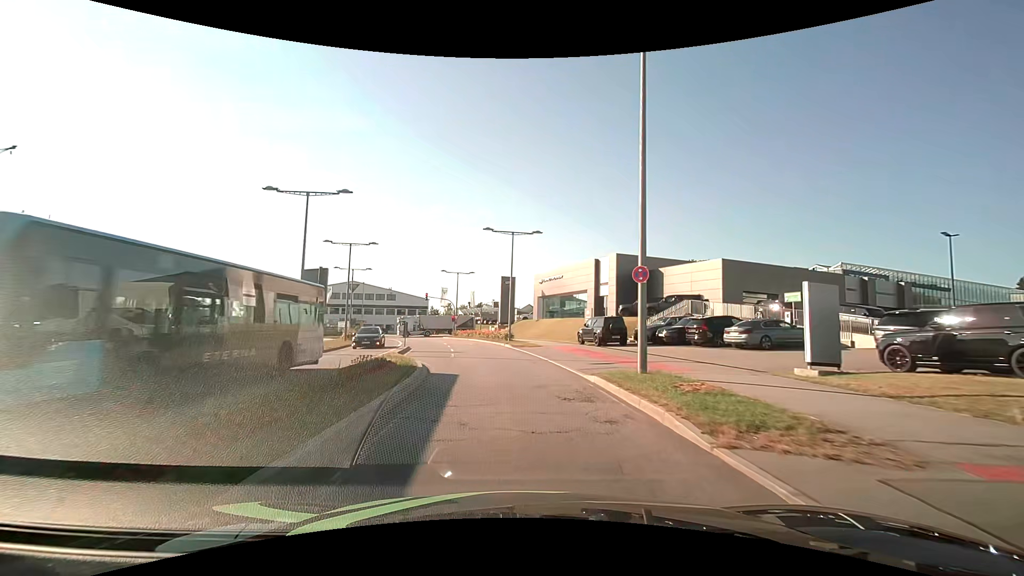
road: secondary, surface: asphalt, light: Day
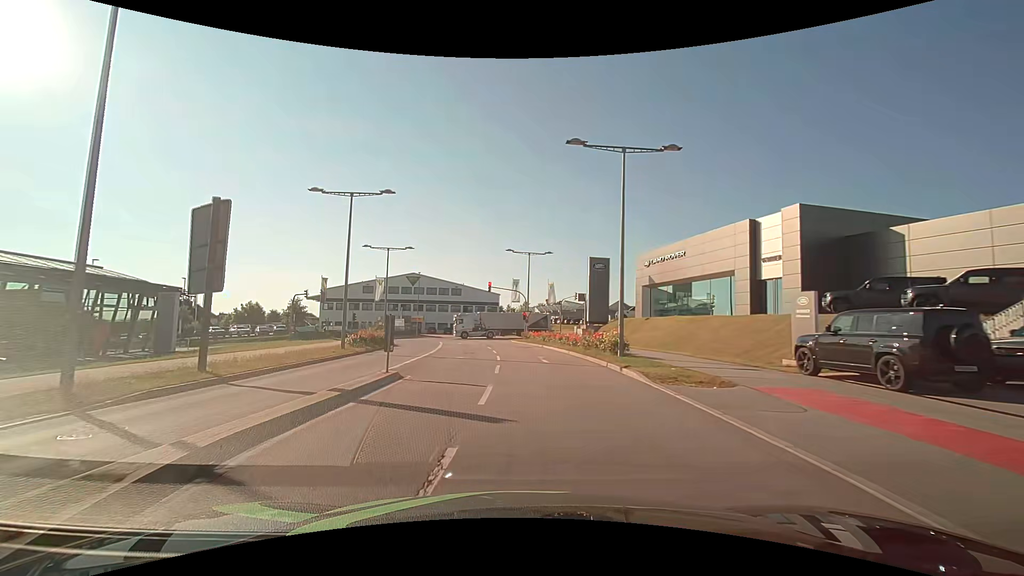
(-1.3, +19.0) m; -9°
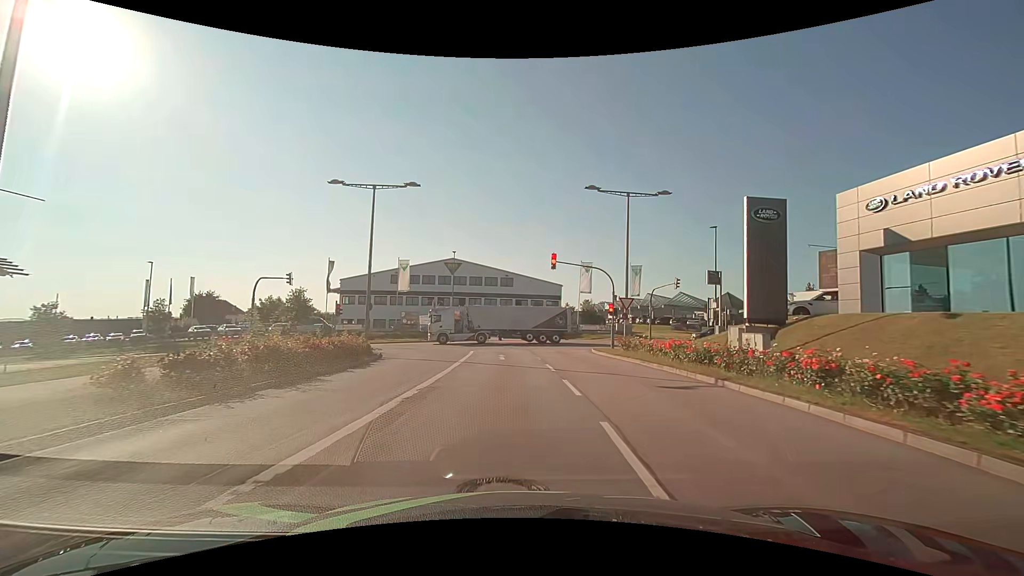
(-1.6, +22.2) m; -6°
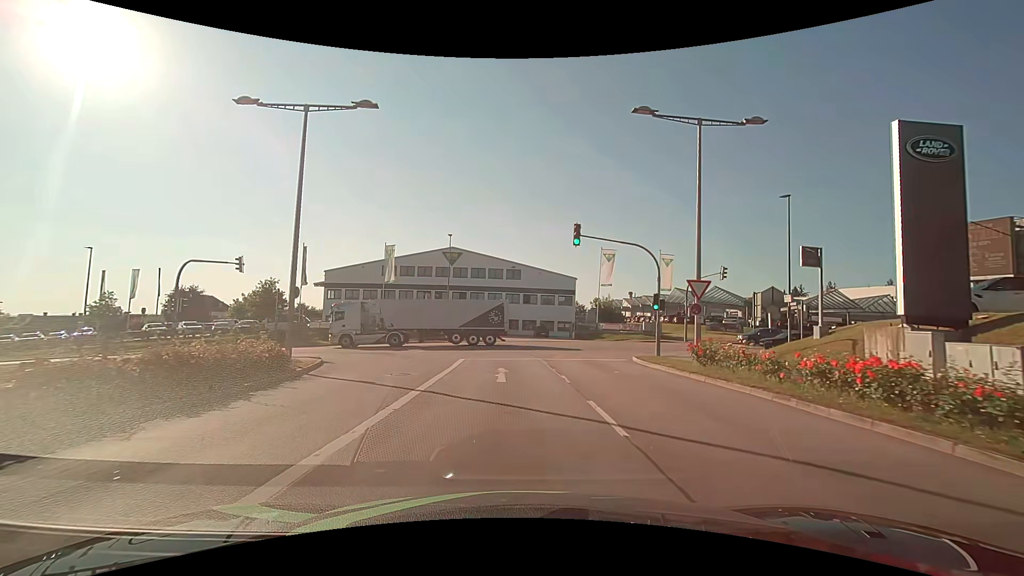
(-0.1, +9.7) m; -1°
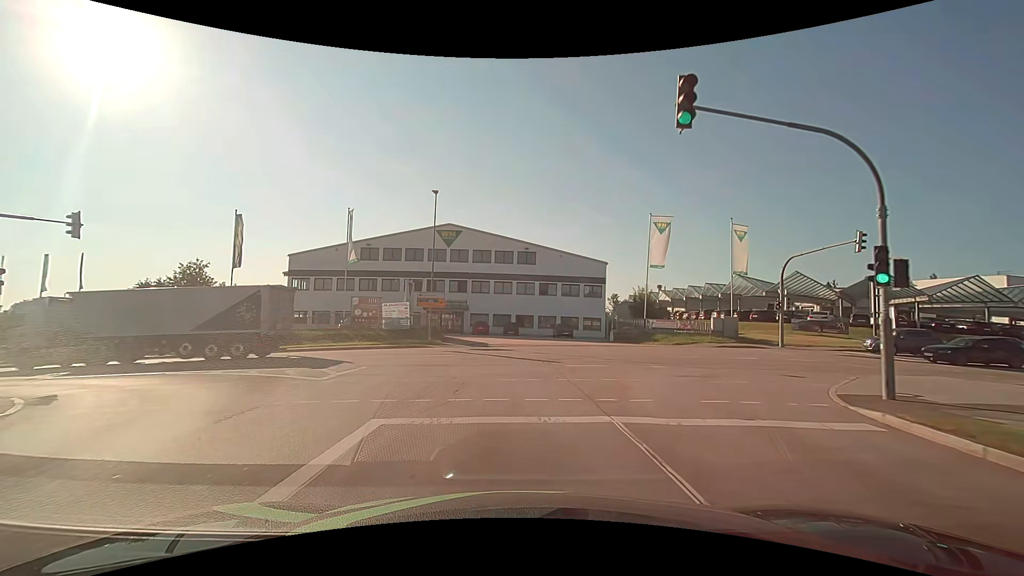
(-0.3, +15.4) m; -2°
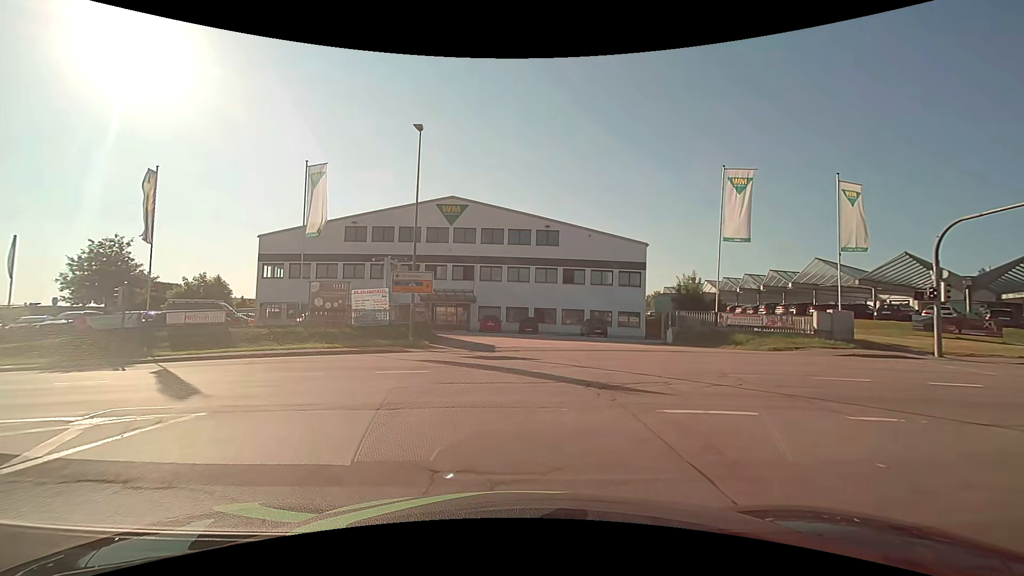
(0.0, +10.5) m; -1°
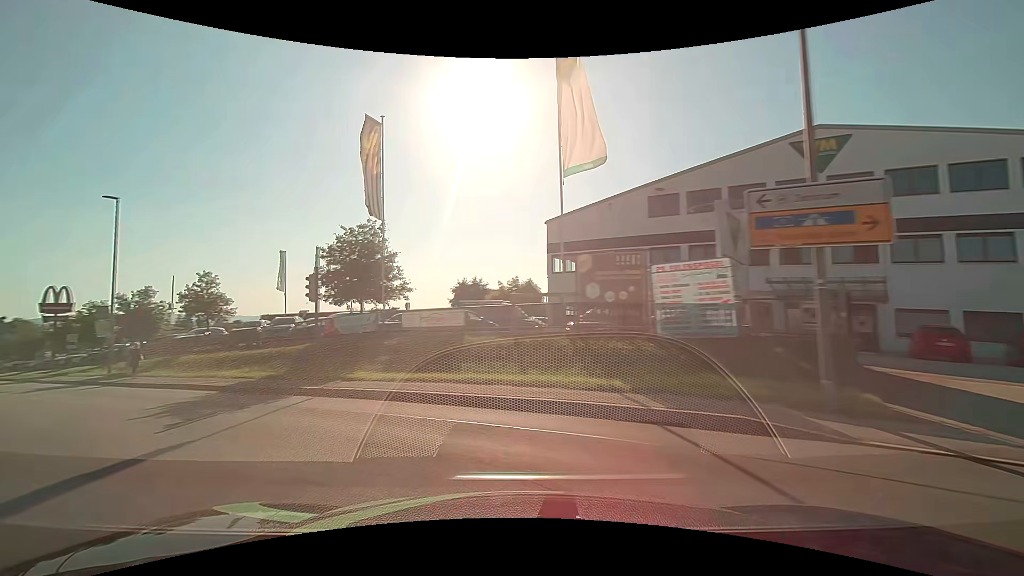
(-3.1, +14.4) m; -35°
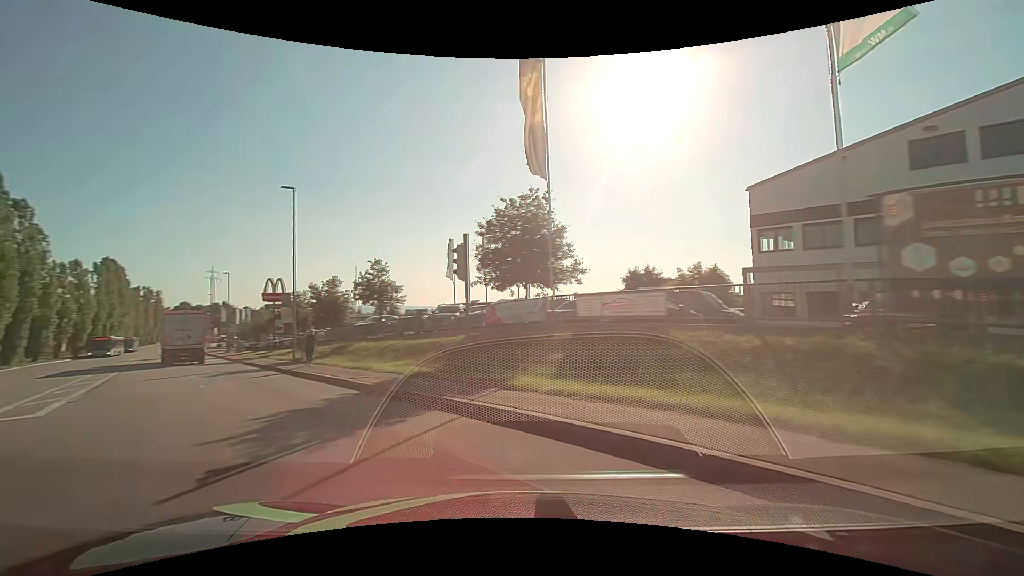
(-0.8, +5.0) m; -19°
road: tertiary
(-3, +9) (-9, +18) (-14, +26) (-20, +34) (-26, +42) (-32, +50) (-38, +58) (-44, +66) (-50, +74) (-55, +82) m
